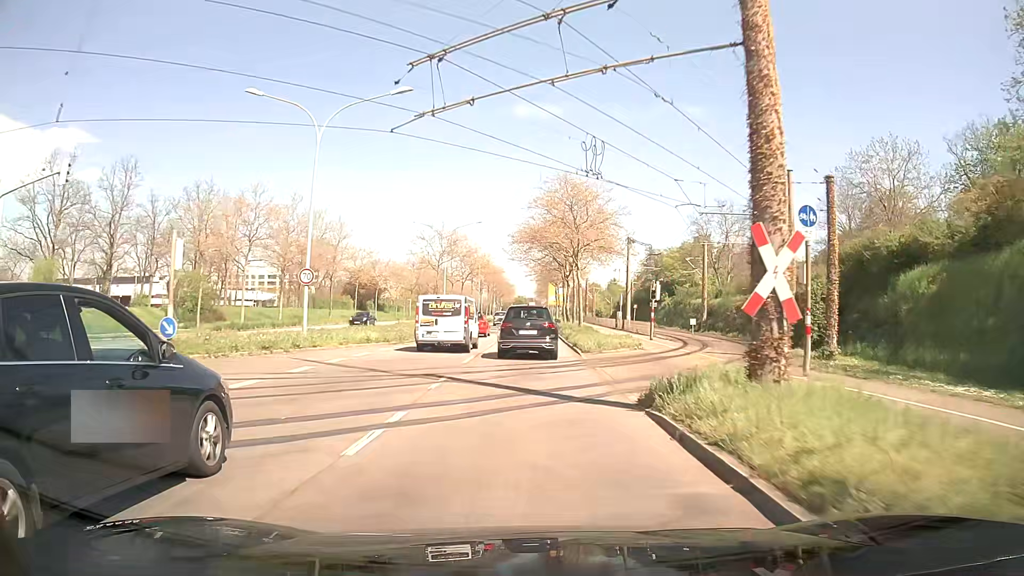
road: primary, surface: asphalt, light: Day
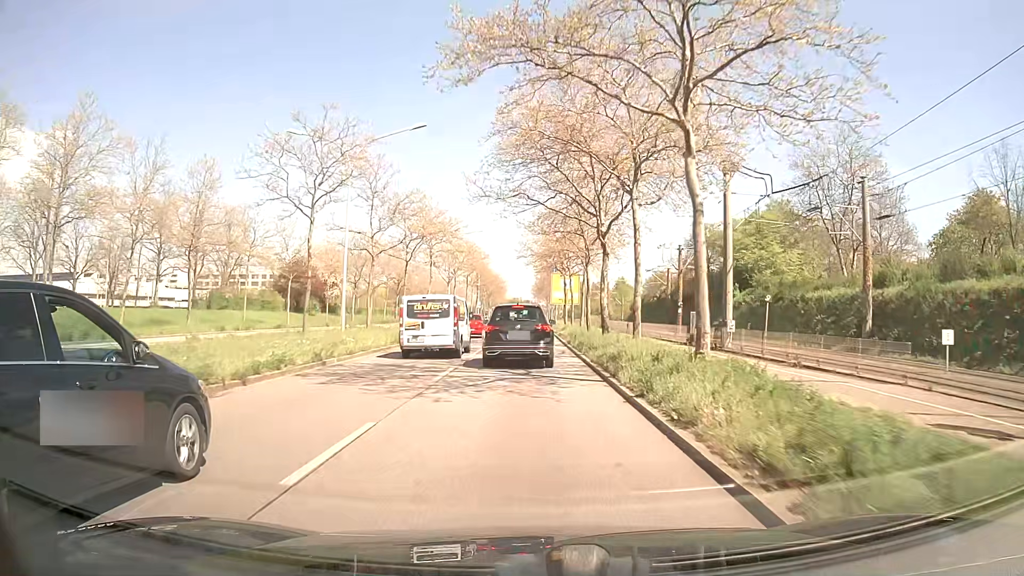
(0.0, +33.0) m; 0°
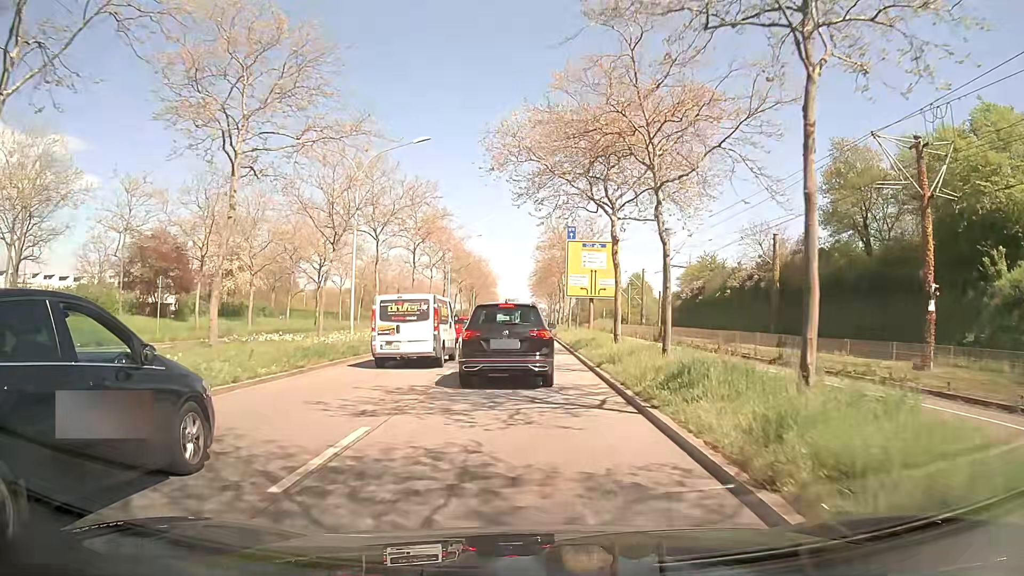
(-0.1, +36.1) m; 0°
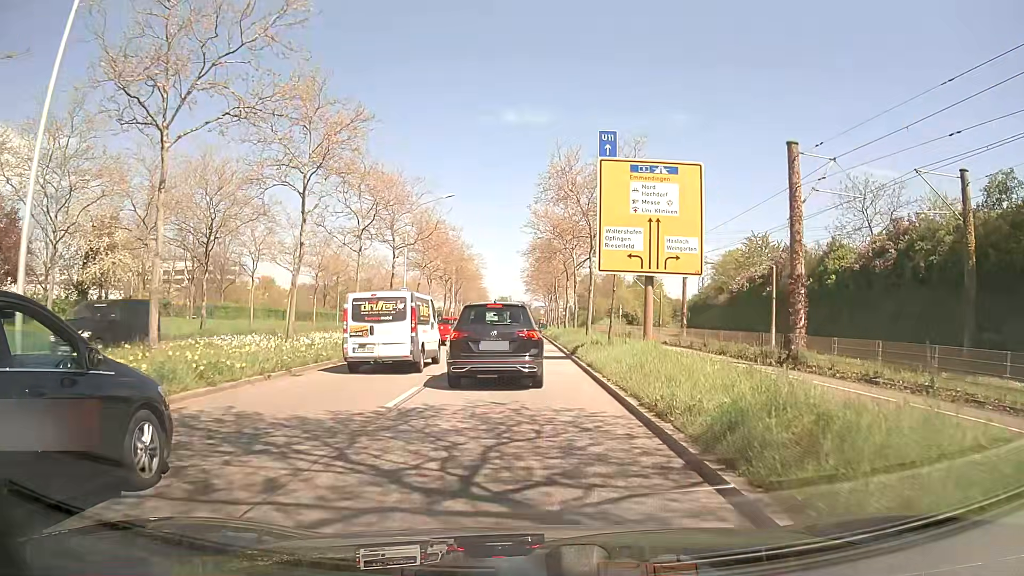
(0.0, +21.9) m; 0°
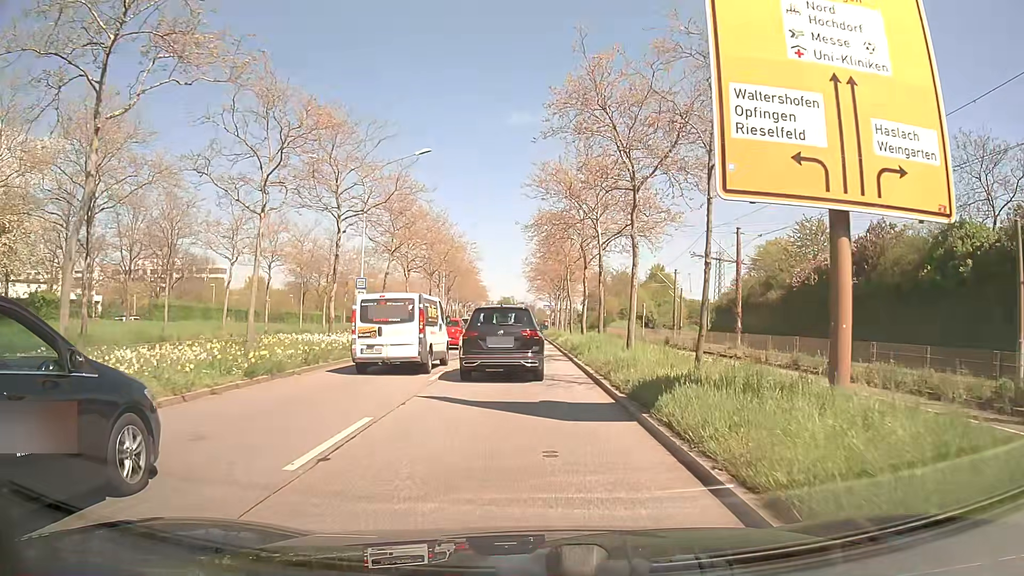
(+0.1, +13.0) m; +1°
